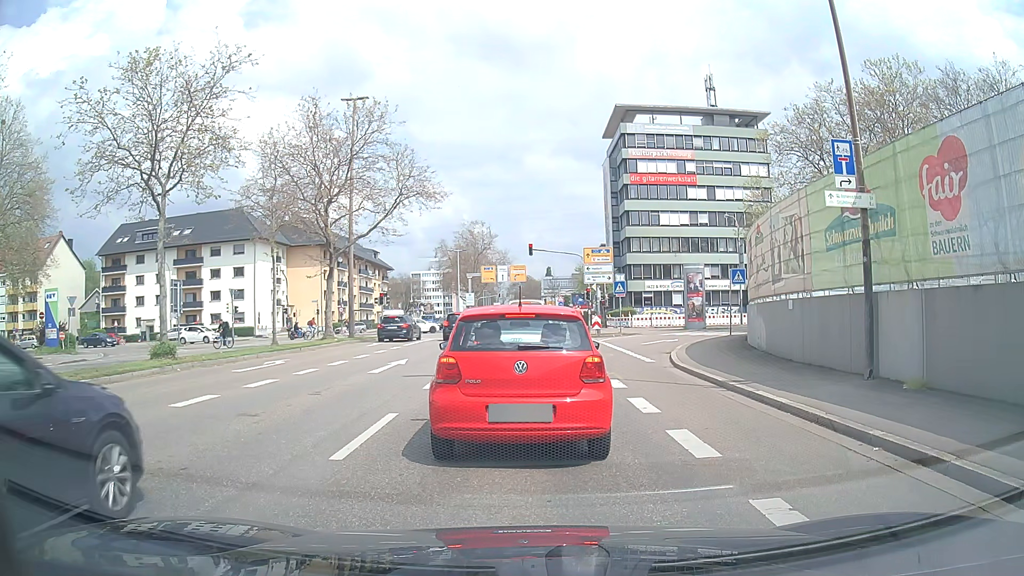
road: secondary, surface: asphalt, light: Day
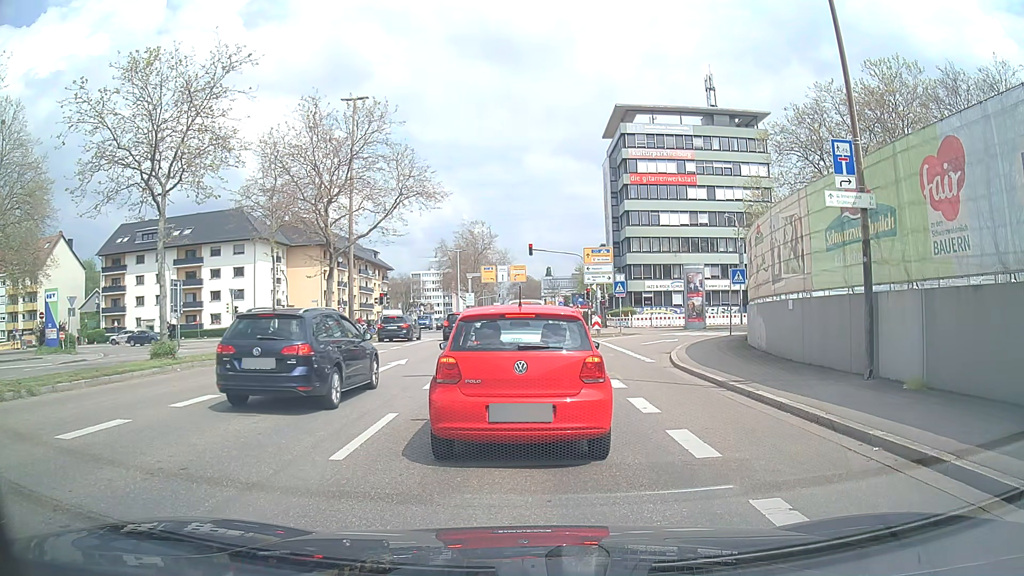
(0.0, 0.0) m; 0°
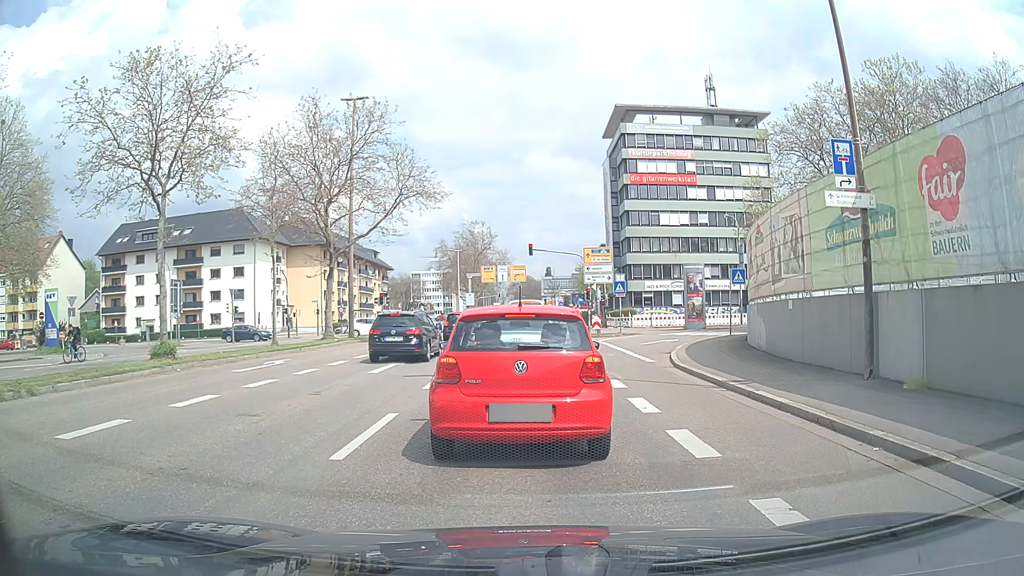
(0.0, 0.0) m; 0°
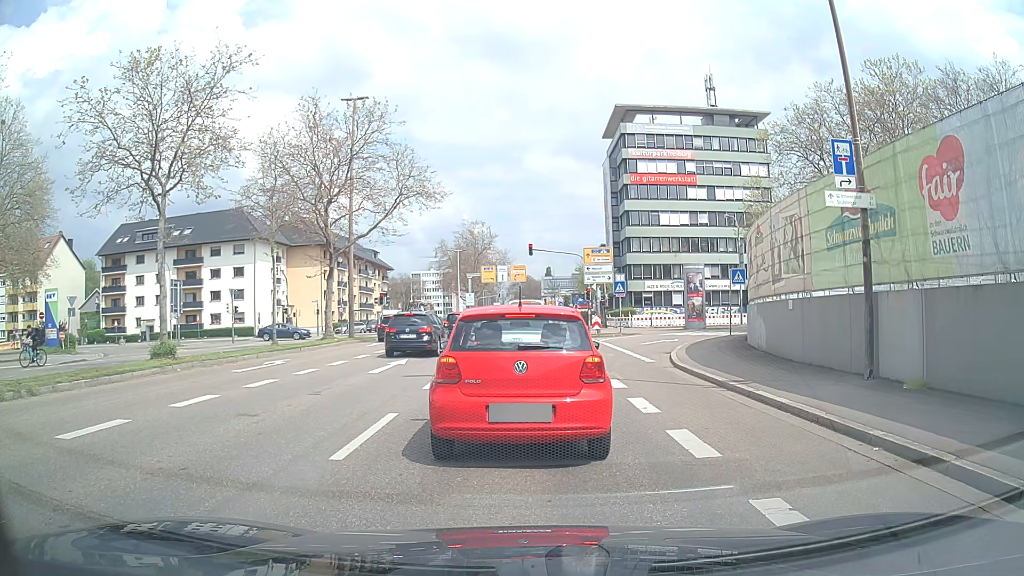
(0.0, 0.0) m; 0°
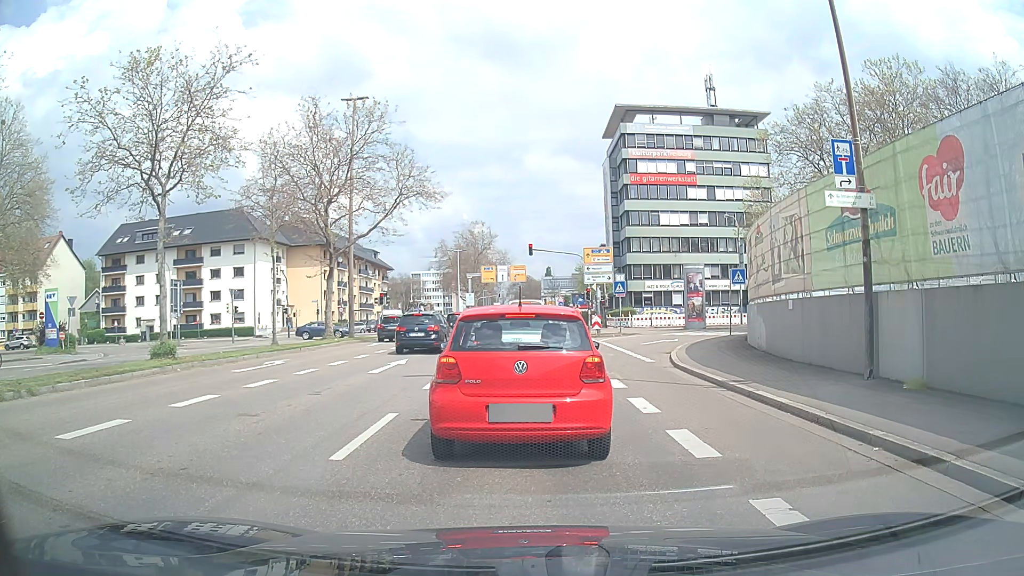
(0.0, 0.0) m; 0°
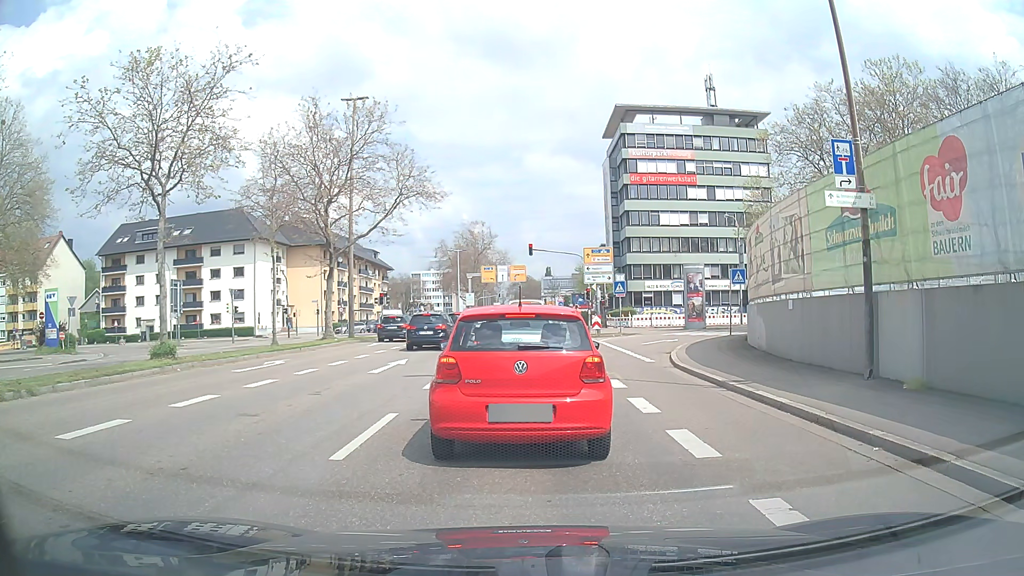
(0.0, 0.0) m; 0°
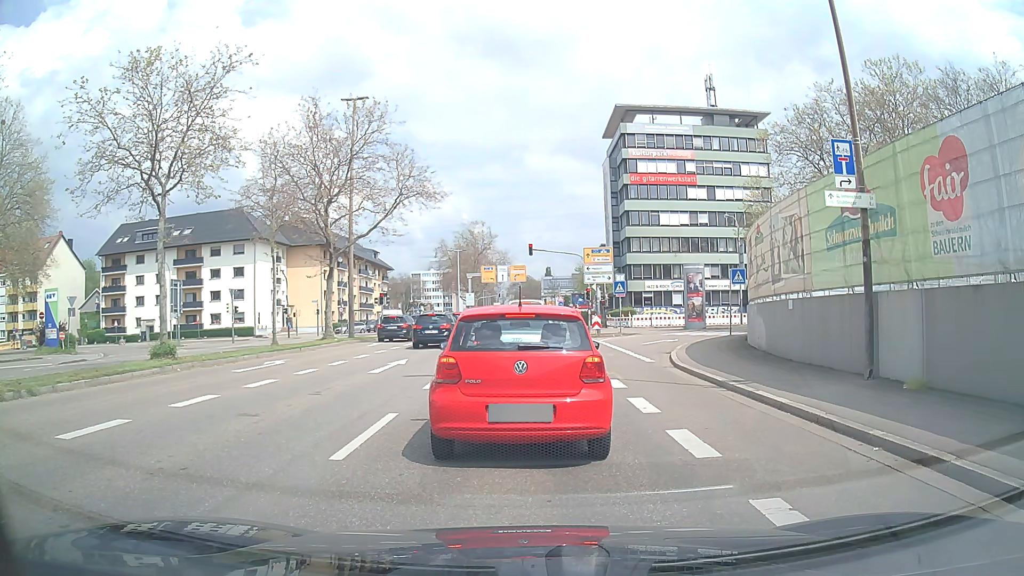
(0.0, 0.0) m; 0°
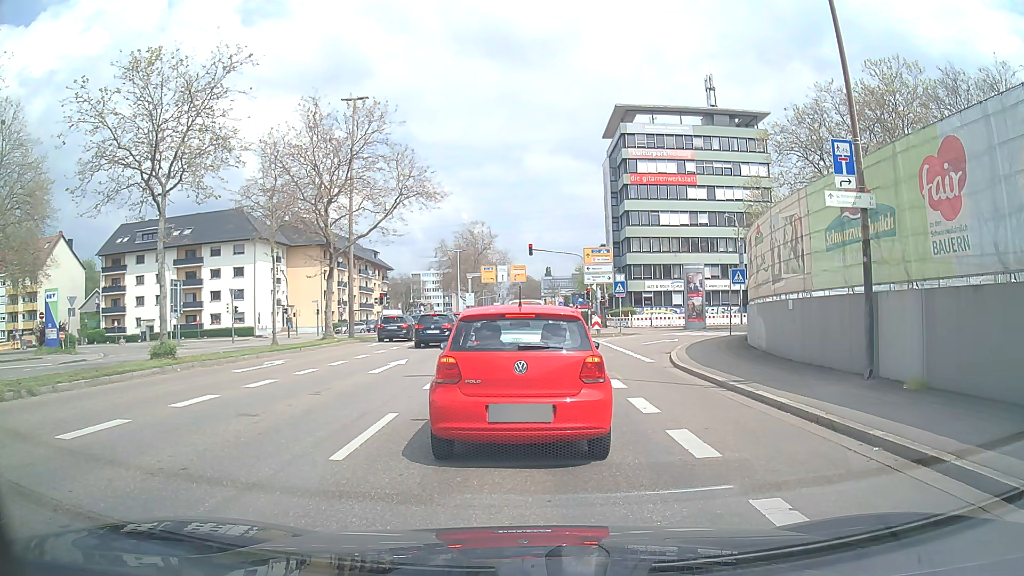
(0.0, 0.0) m; 0°
(0, +10) (0, +20) (0, +30) (+1, +40) (+1, +50) (+1, +60) (+1, +70) (+1, +80) (+1, +90) (+1, +100) m
